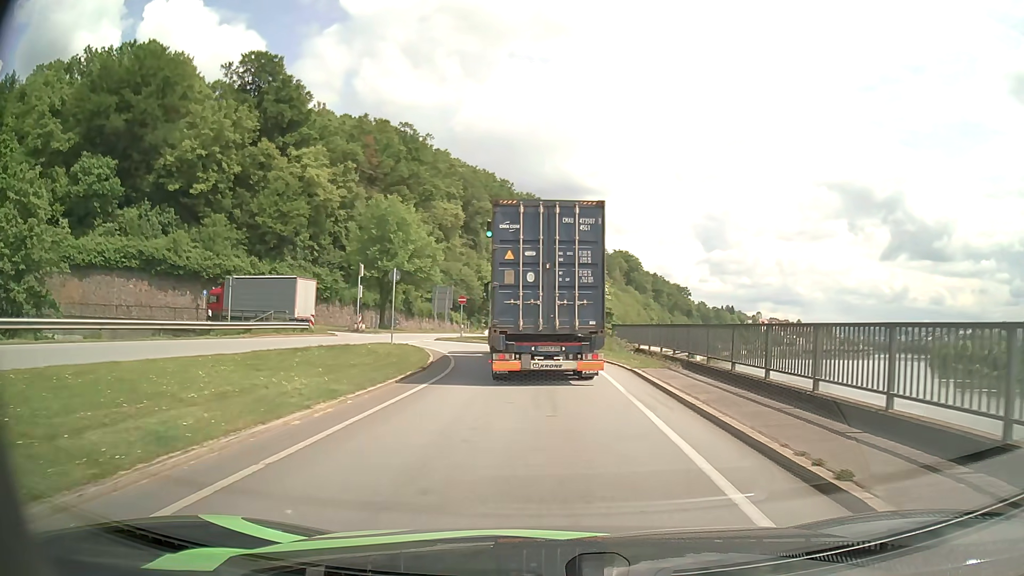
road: primary_link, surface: asphalt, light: Day
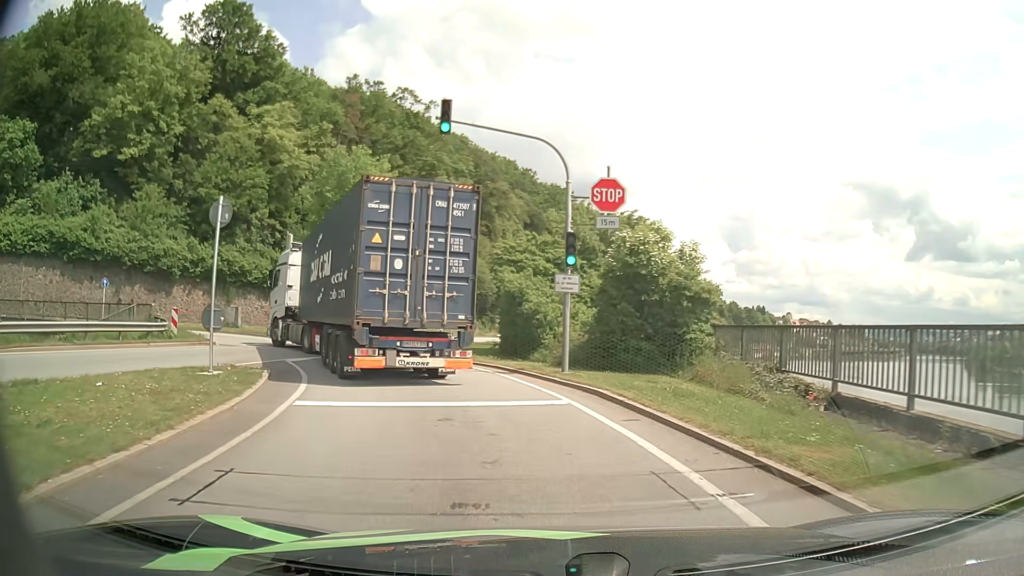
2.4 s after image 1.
(0.0, +19.0) m; -3°
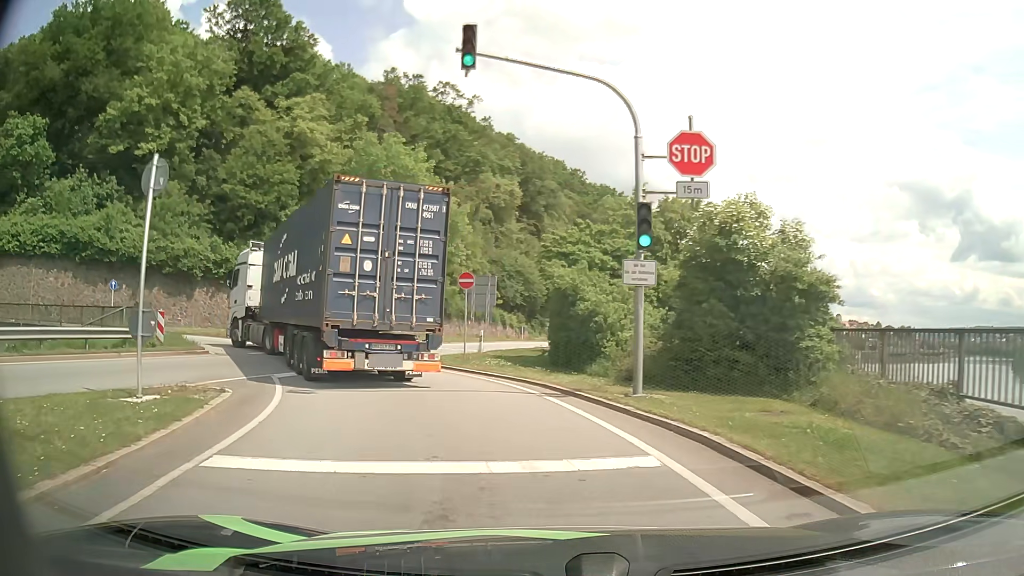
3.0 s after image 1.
(-0.1, +4.4) m; -4°
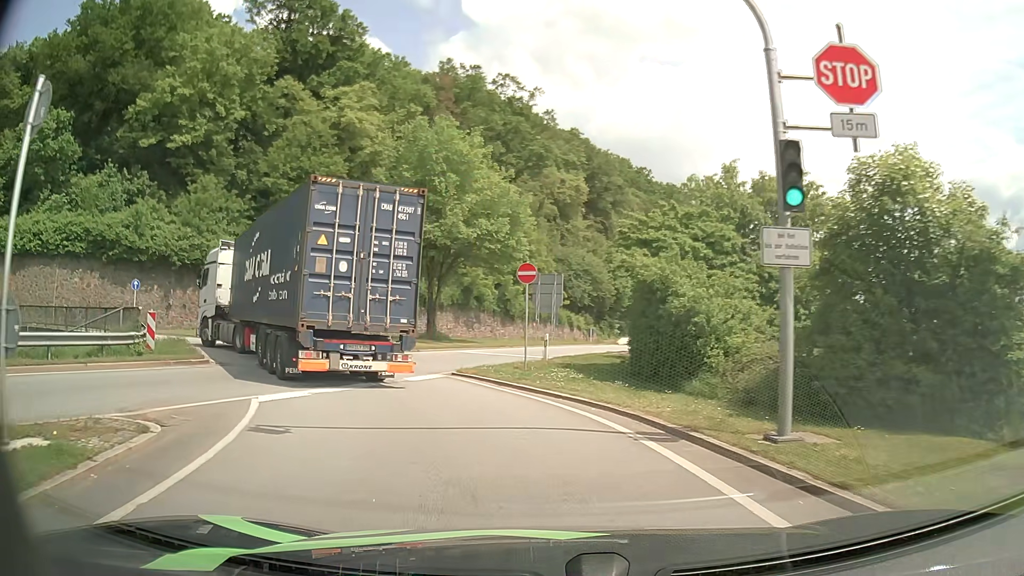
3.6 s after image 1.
(-0.2, +4.3) m; -5°
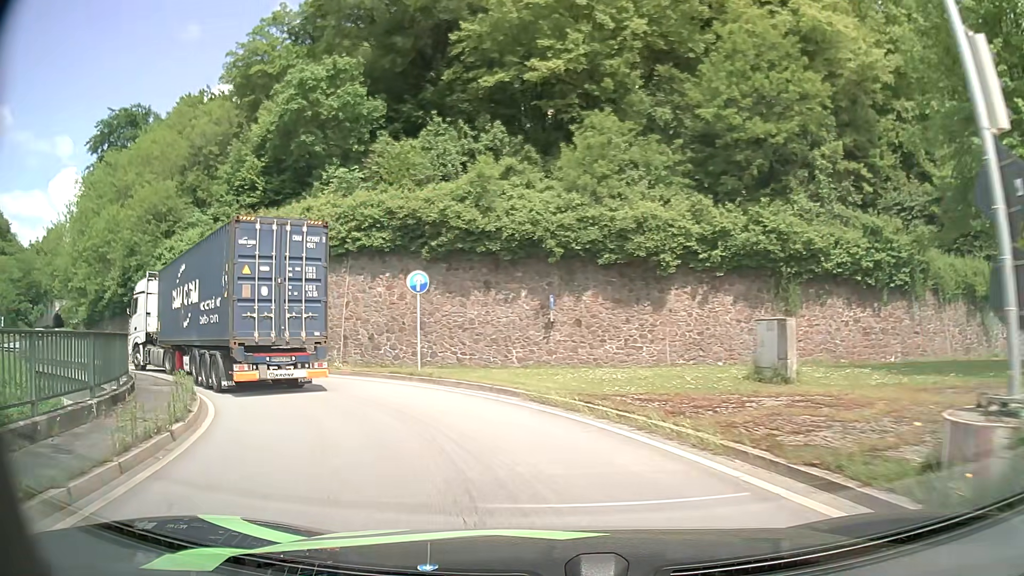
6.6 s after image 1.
(-7.1, +20.8) m; -41°
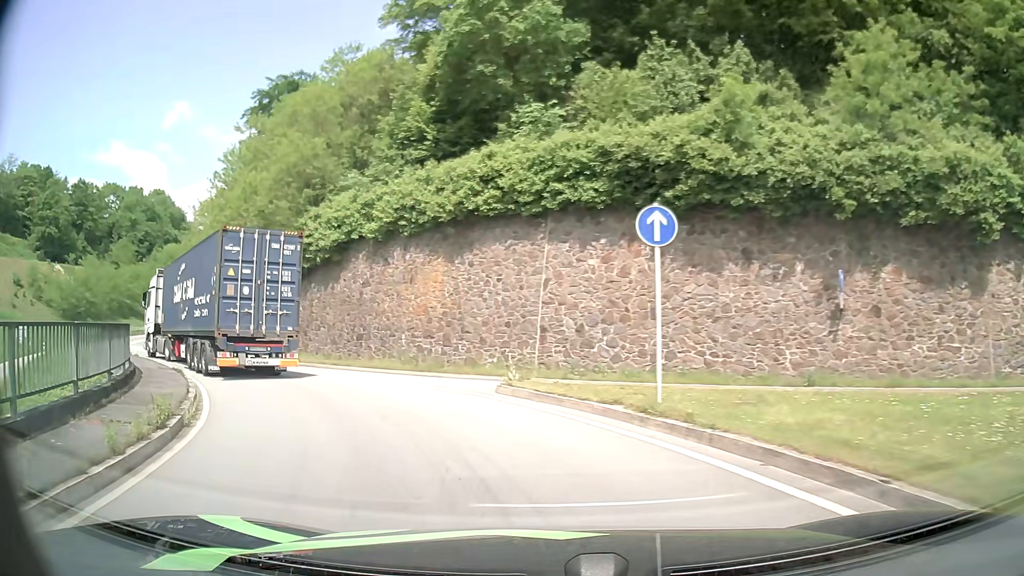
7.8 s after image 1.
(-1.4, +9.5) m; -18°
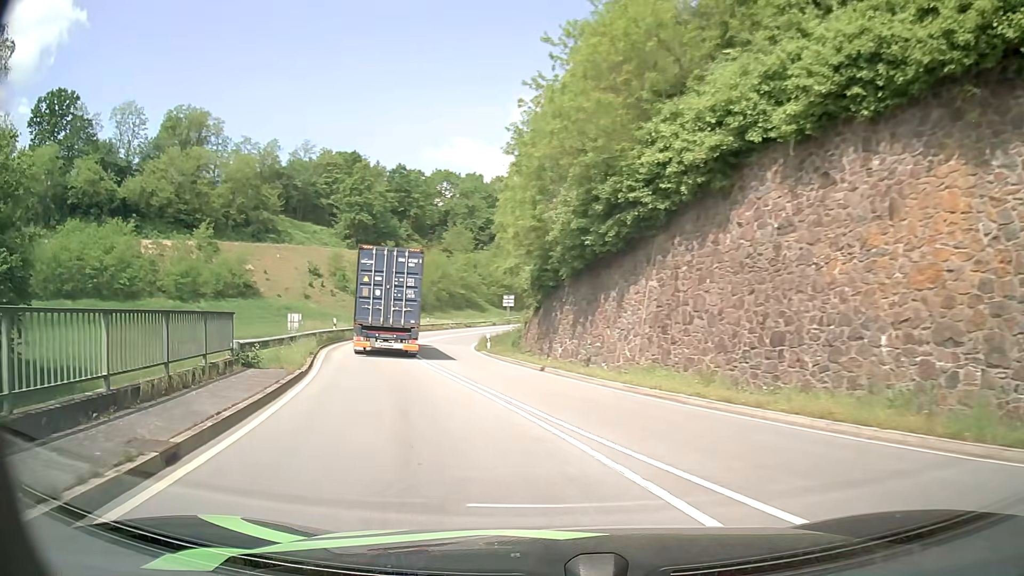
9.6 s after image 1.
(-4.3, +15.2) m; -30°
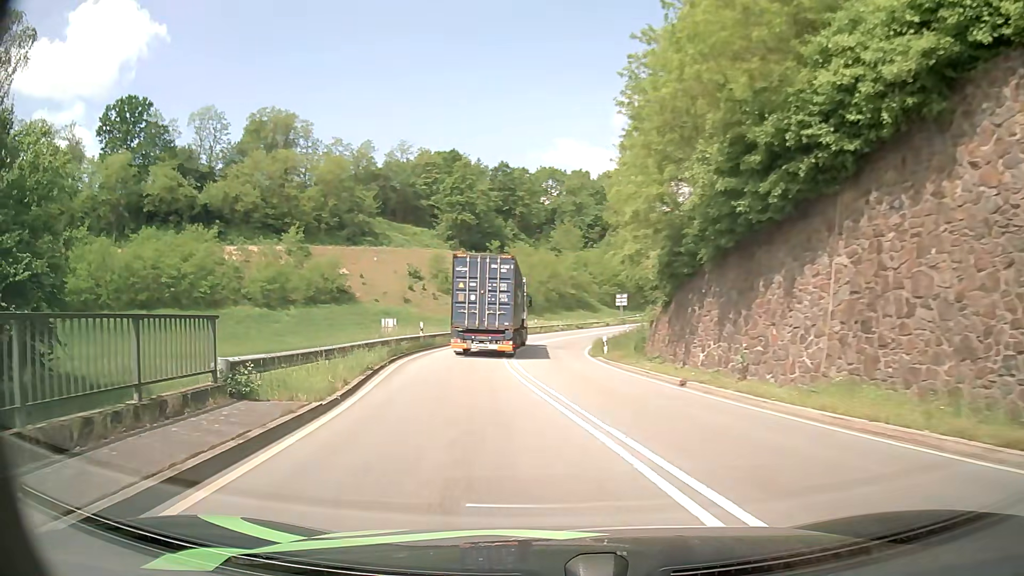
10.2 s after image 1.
(-0.5, +5.9) m; -10°
(-1, +10) (-2, +20) (-3, +30) (-3, +40) (-2, +50) (0, +60) (+3, +69) (+6, +79) (+10, +88) (+15, +97) m
